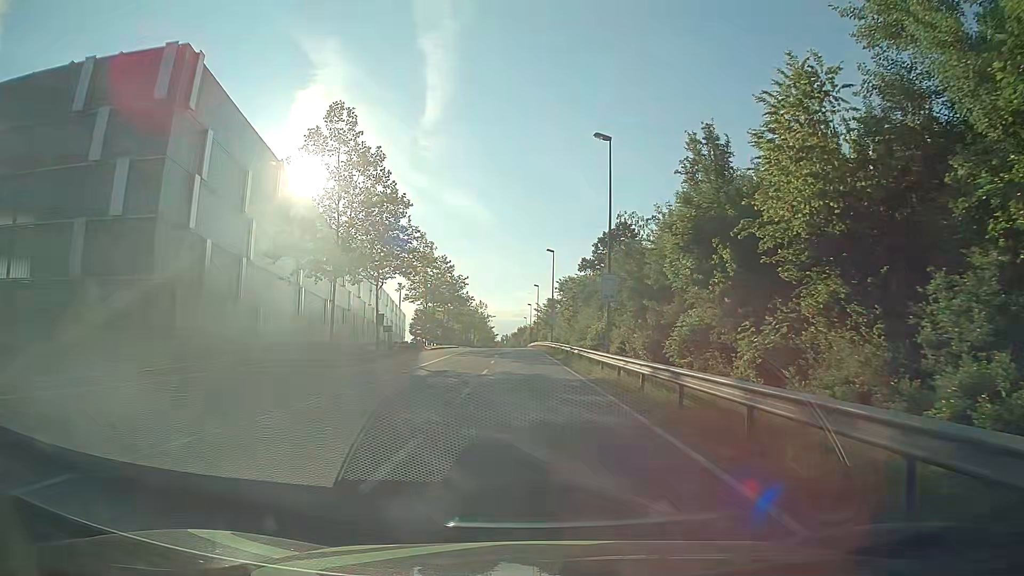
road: secondary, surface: asphalt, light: Day
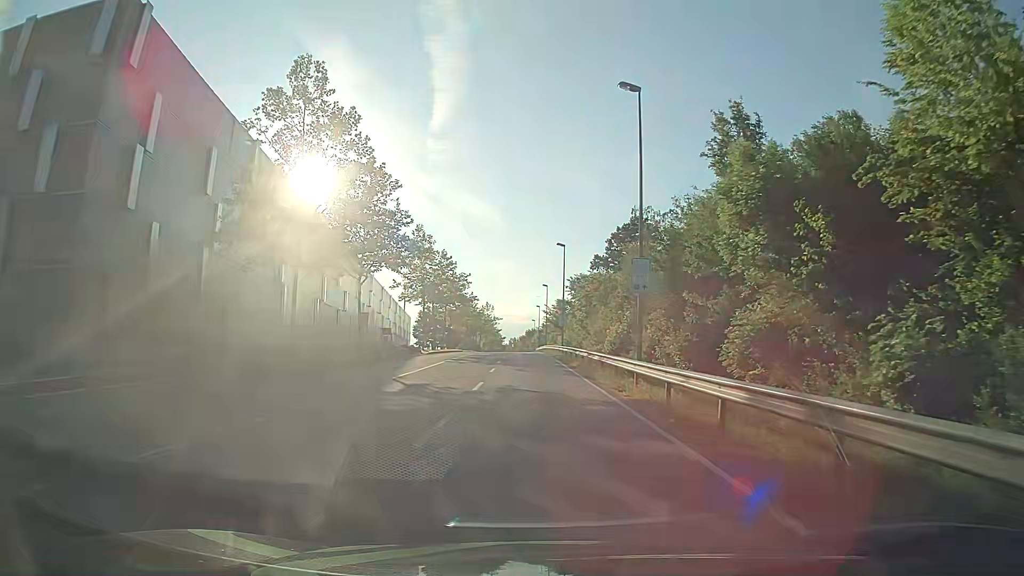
(0.0, +6.6) m; -1°
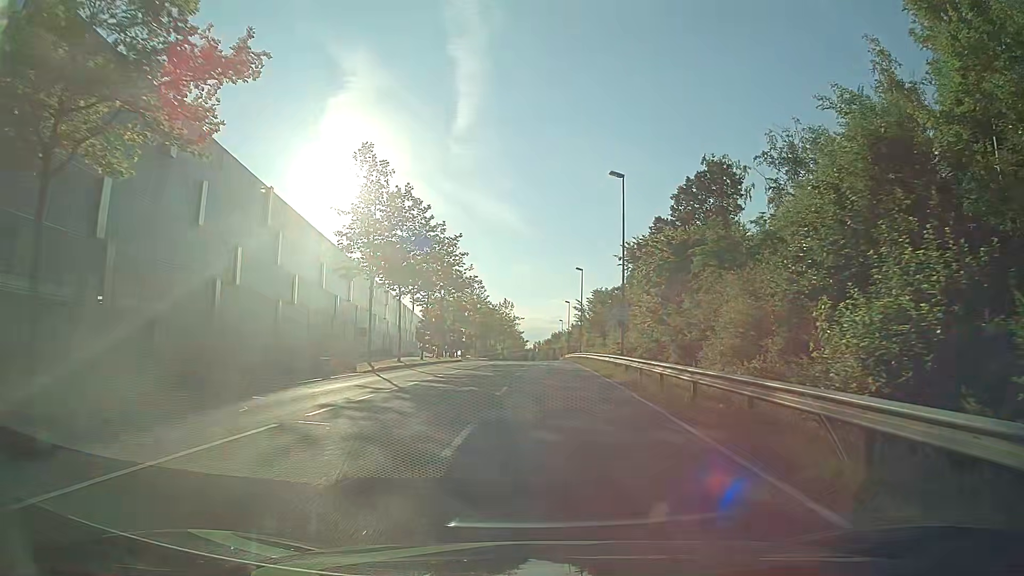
(-0.5, +28.1) m; -2°
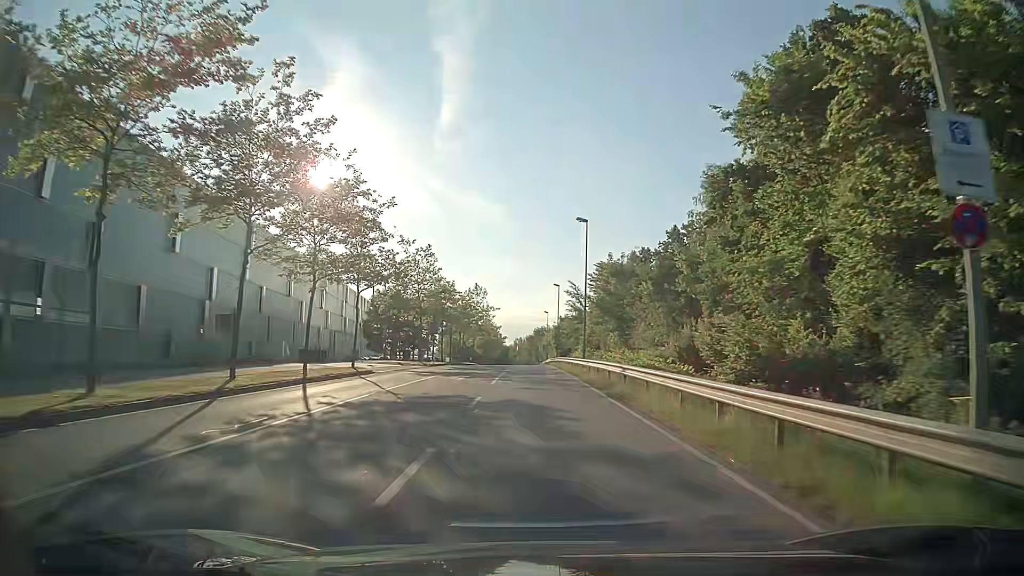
(+0.4, +29.3) m; +2°
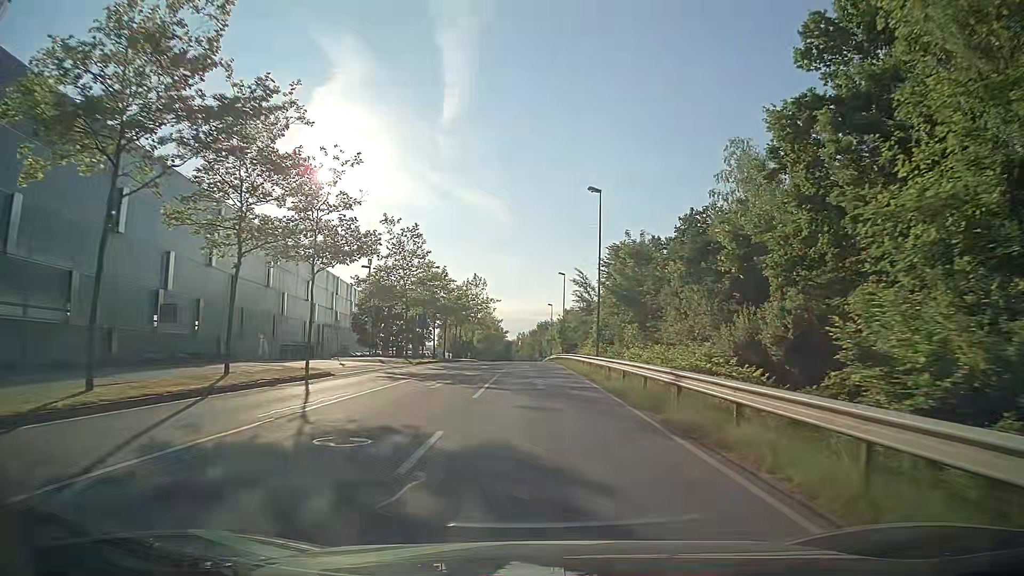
(0.0, +7.8) m; 0°
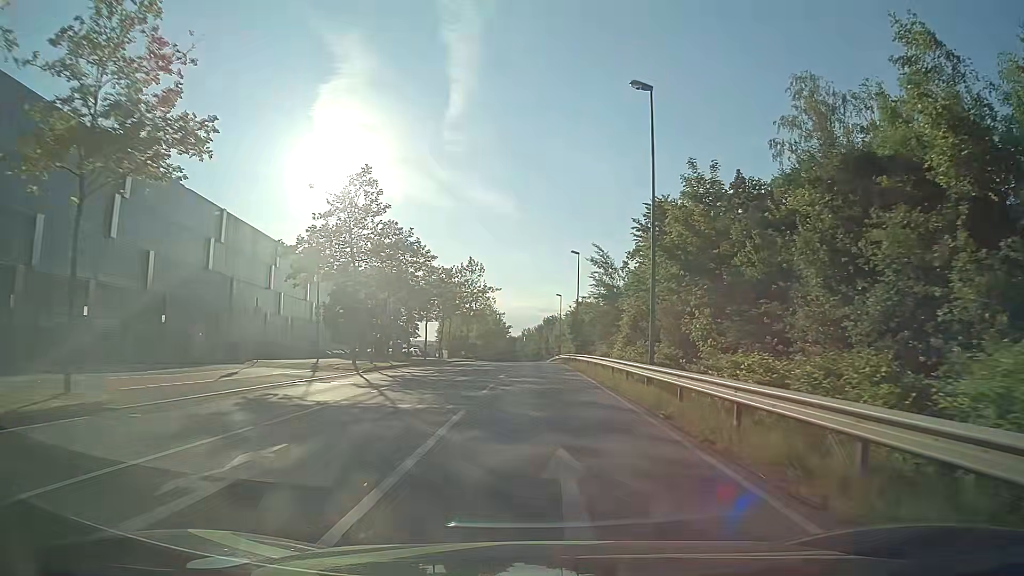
(-0.1, +16.0) m; 0°
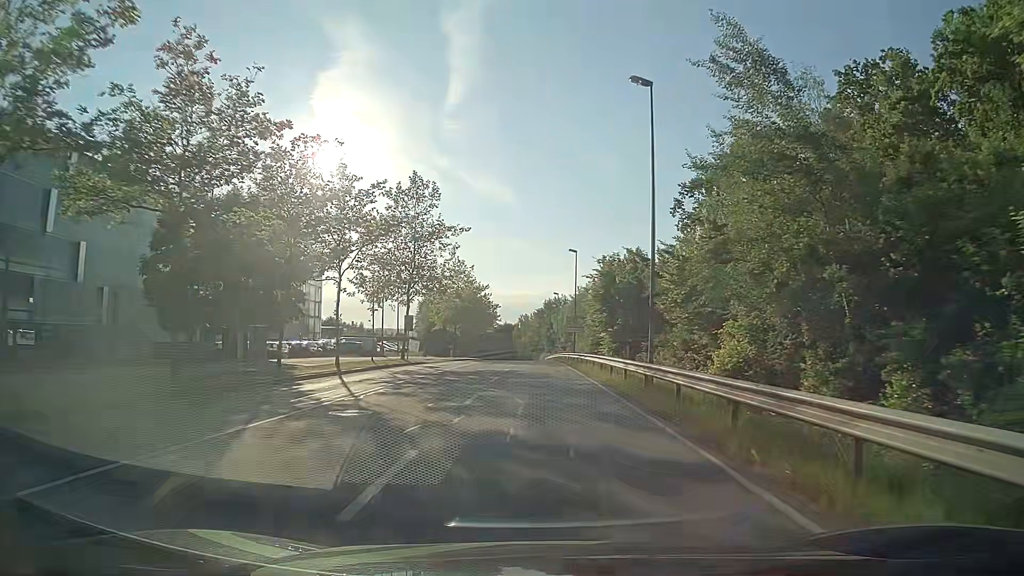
(-0.2, +40.2) m; 0°
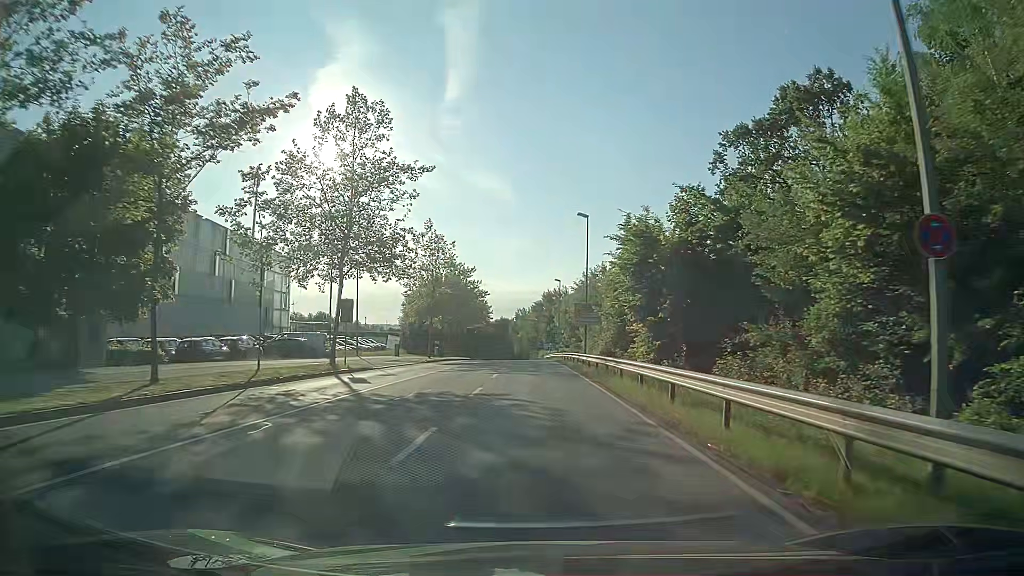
(-0.1, +16.0) m; 0°
(0, +10) (0, +20) (0, +30) (0, +40) (0, +50) (0, +60) (0, +70) (-1, +80) (-1, +90) (-1, +100) m
